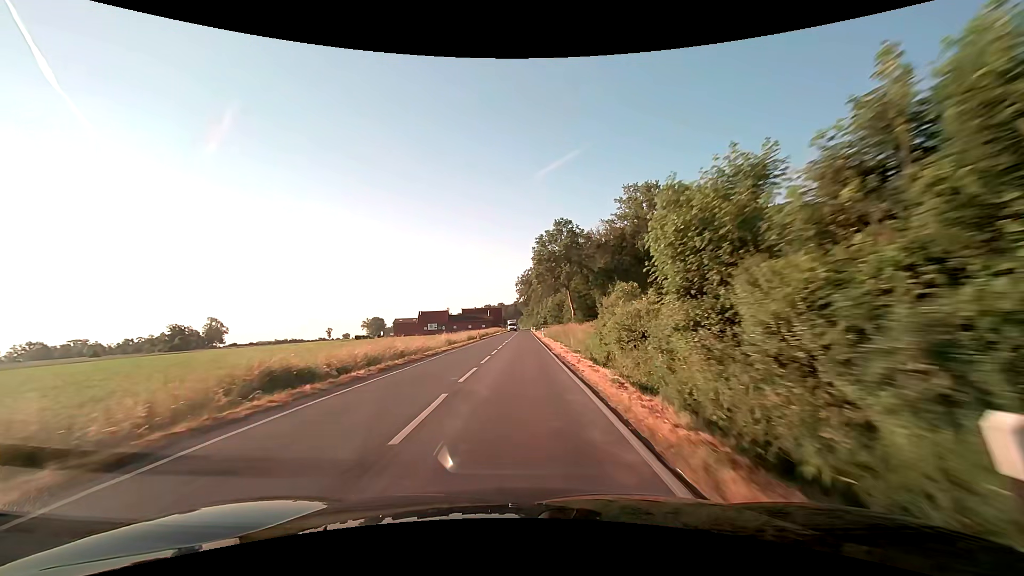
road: secondary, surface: asphalt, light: Day
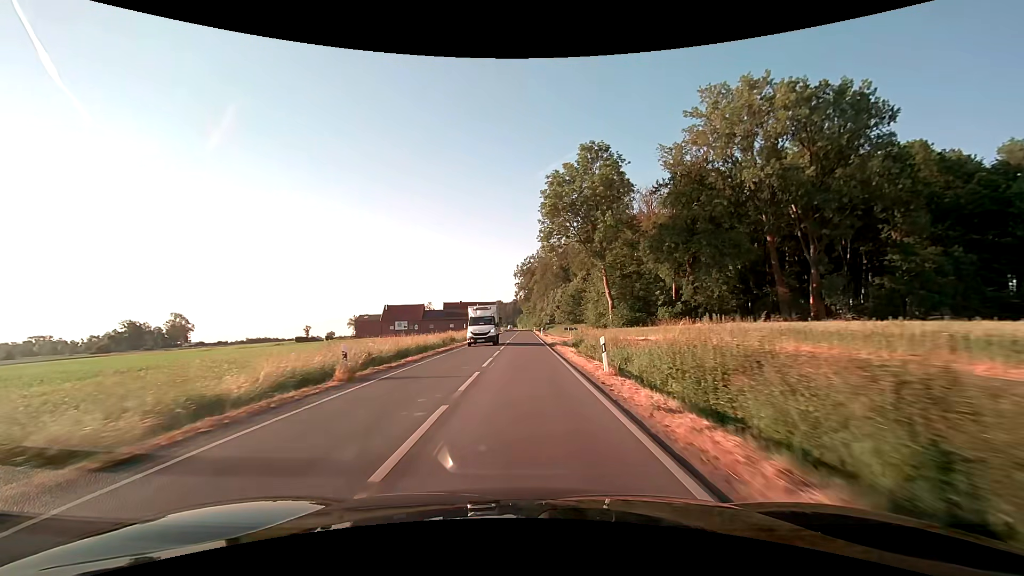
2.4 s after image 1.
(-0.3, +43.6) m; 0°
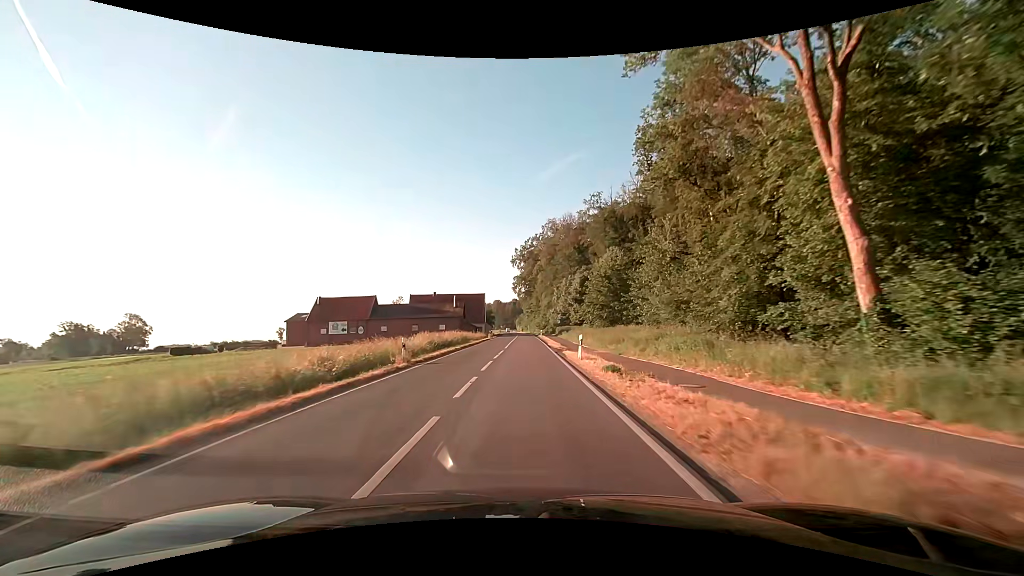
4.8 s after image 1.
(0.0, +43.6) m; 0°
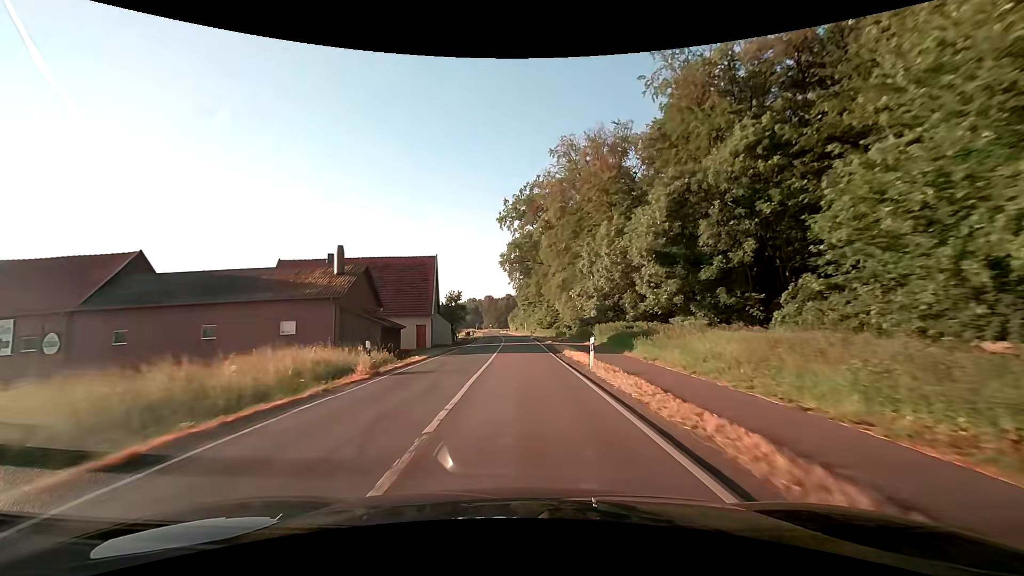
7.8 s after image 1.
(-0.1, +54.5) m; 0°
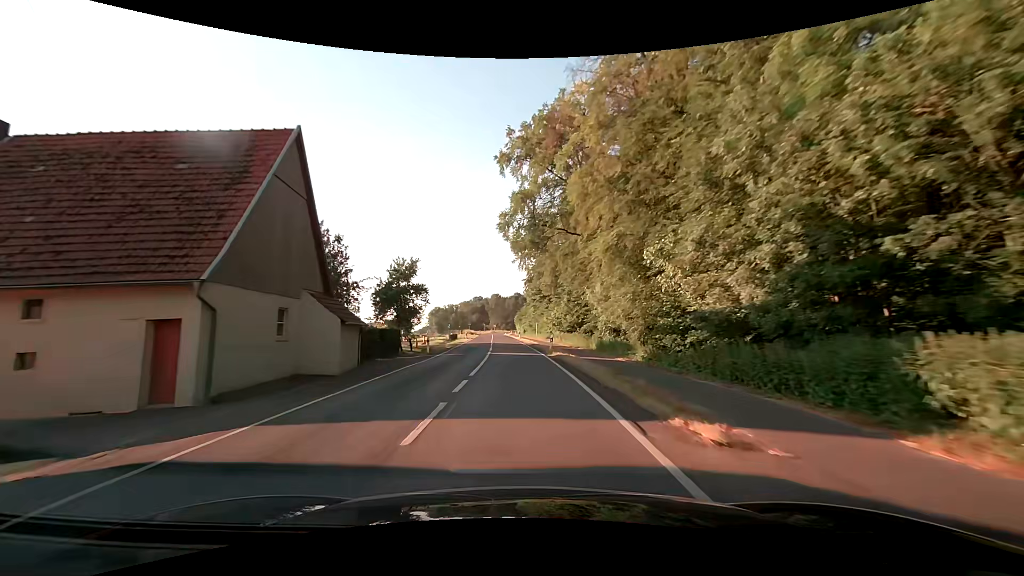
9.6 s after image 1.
(-0.1, +32.8) m; -1°
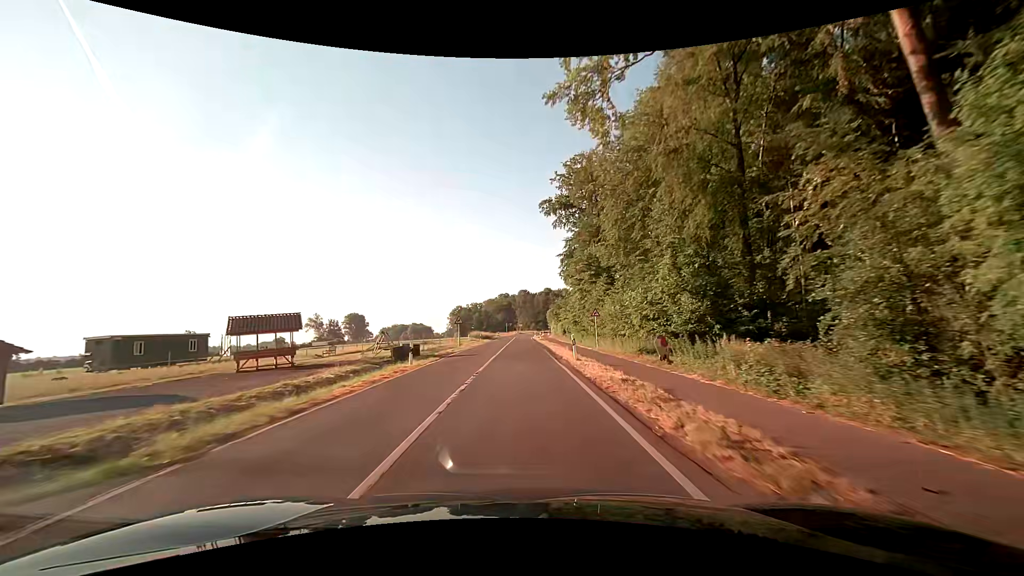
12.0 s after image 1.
(-1.2, +43.7) m; -3°
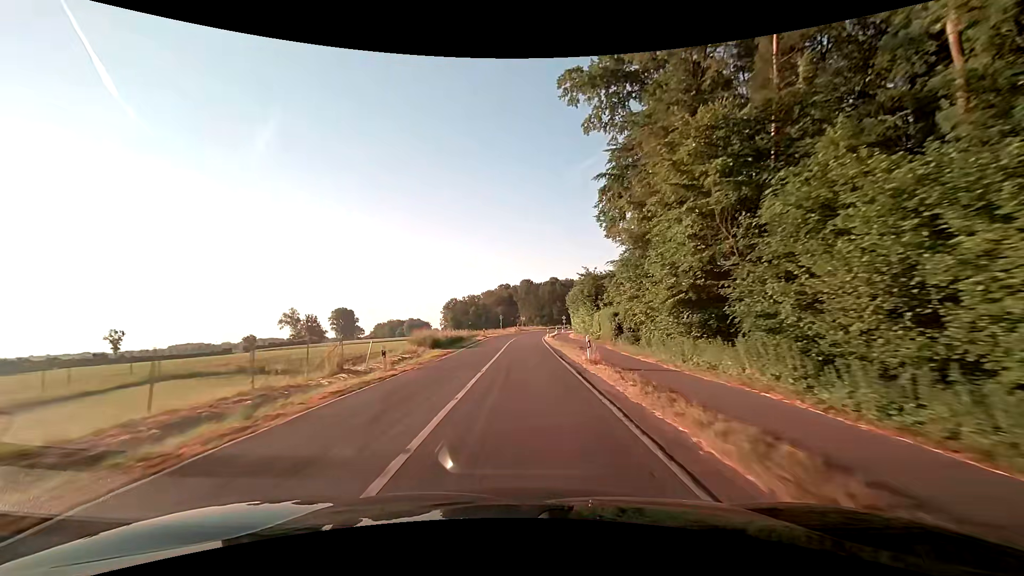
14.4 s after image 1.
(-0.6, +43.8) m; -1°
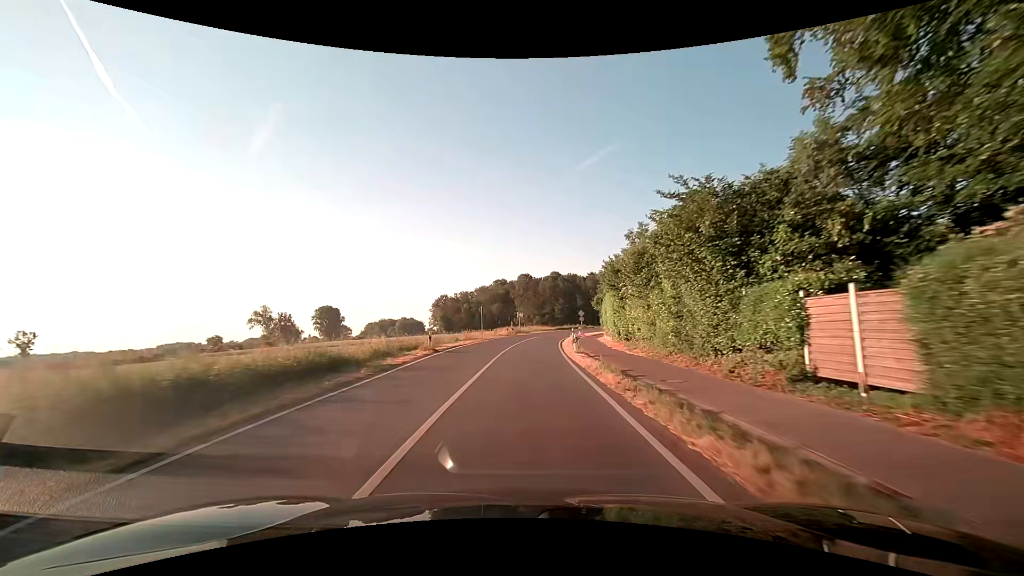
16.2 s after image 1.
(-0.2, +32.9) m; 0°
(0, +10) (0, +20) (0, +30) (+1, +40) (+2, +50) (+3, +60) (+5, +70) (+7, +79) (+10, +89) (+13, +99) m
